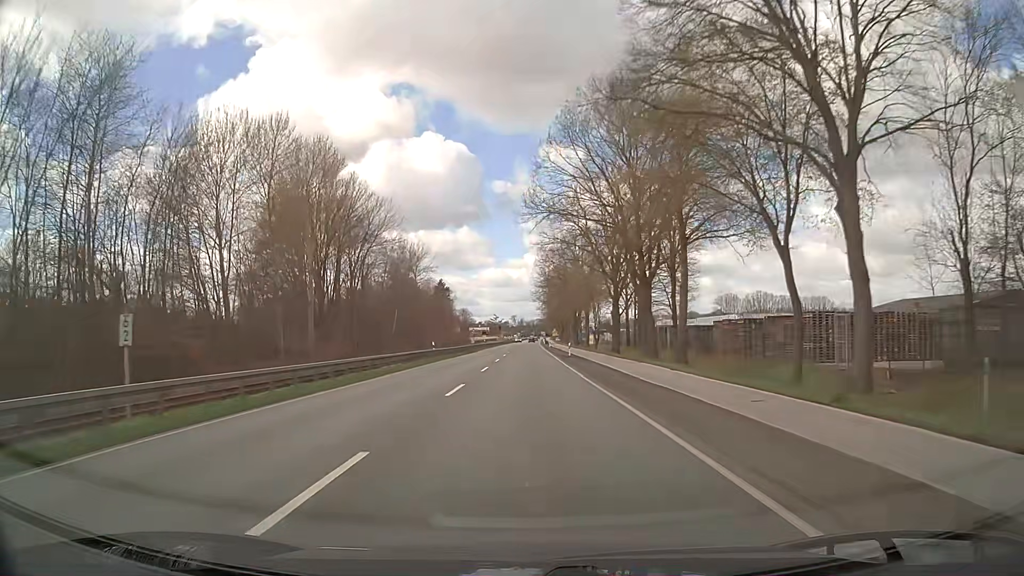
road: primary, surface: asphalt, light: Day
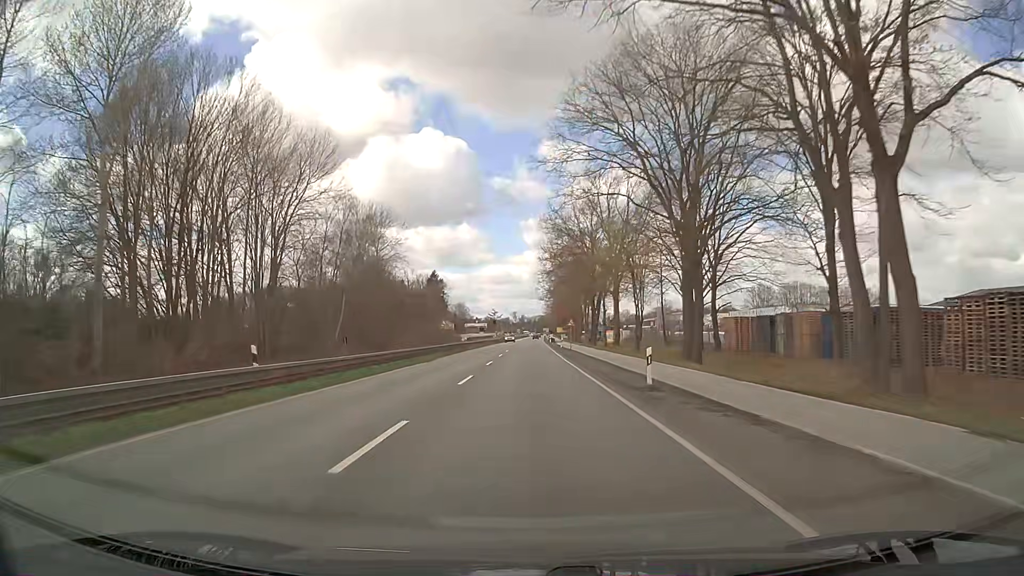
(0.0, +33.4) m; +1°
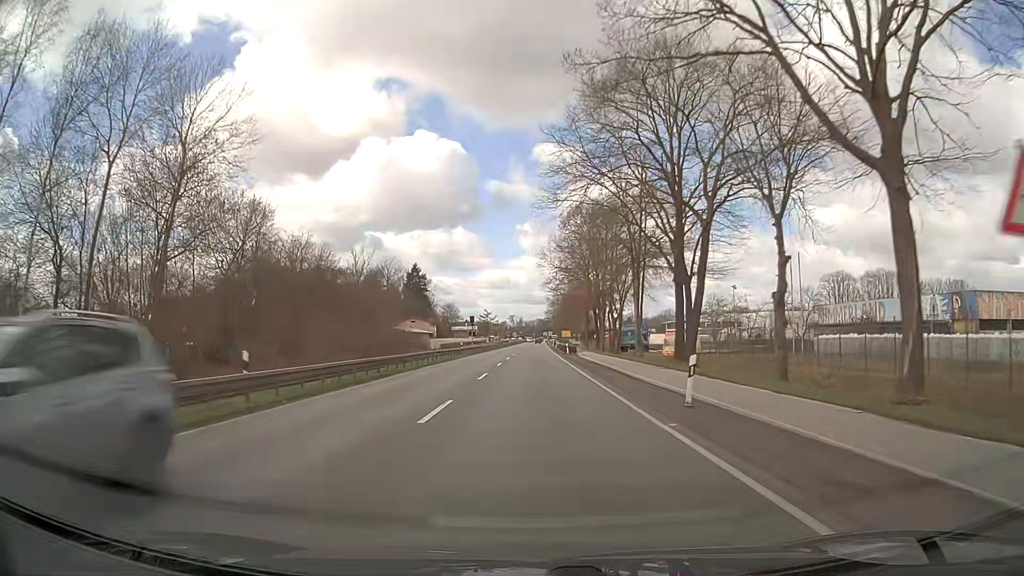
(-0.6, +55.7) m; 0°
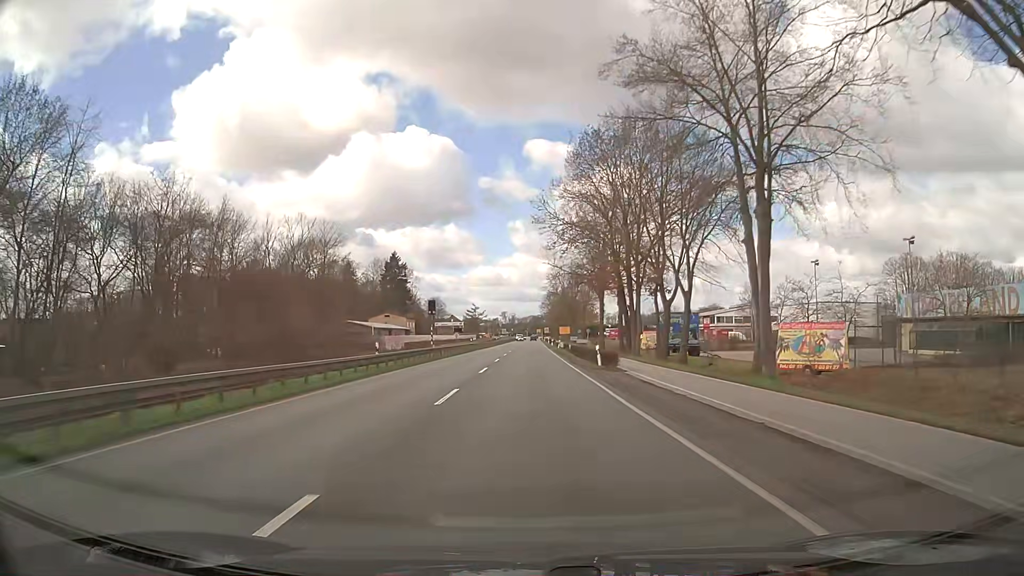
(+0.1, +33.4) m; 0°
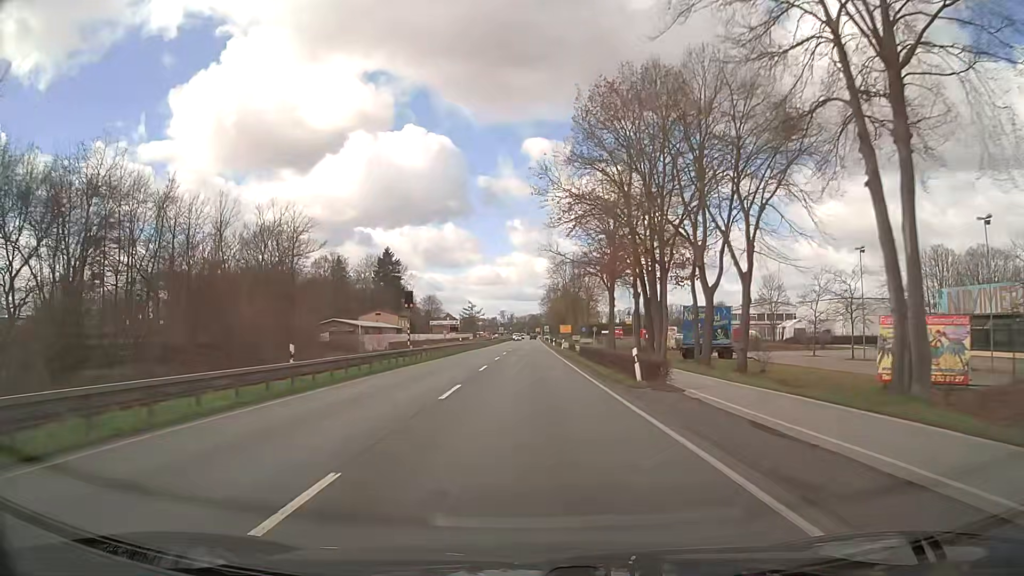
(0.0, +11.1) m; 0°
(0, +10) (0, +20) (0, +30) (0, +40) (0, +50) (0, +60) (0, +70) (0, +80) (0, +90) (0, +100) m
